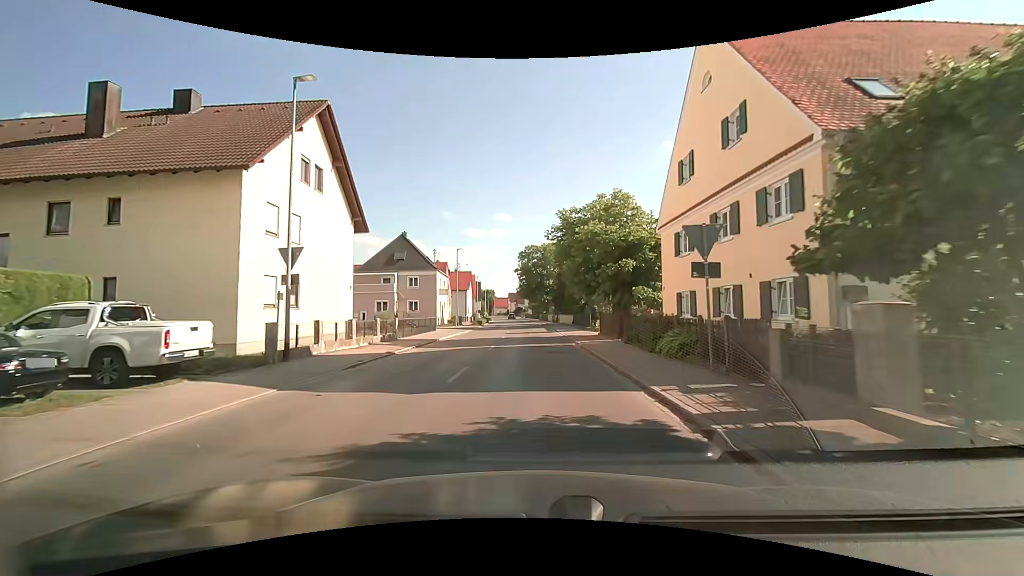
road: tertiary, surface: asphalt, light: Day
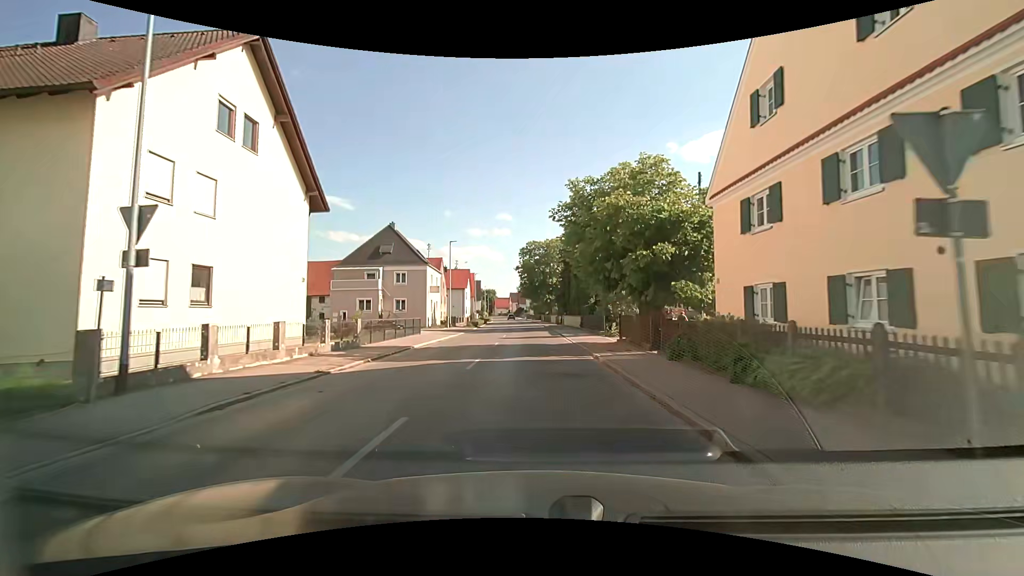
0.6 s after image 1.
(-0.1, +6.2) m; -1°
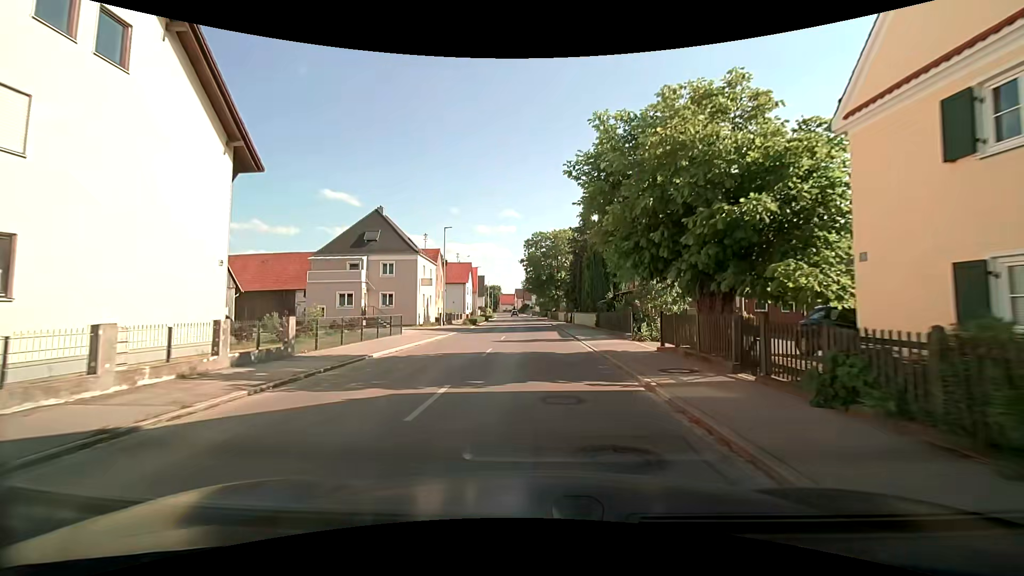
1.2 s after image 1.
(0.0, +6.4) m; -1°
(0, +10) (0, +20) (0, +30) (-1, +40) (-1, +50) (-1, +60) (-2, +70) (-2, +80) (-3, +90) (-3, +100) m
